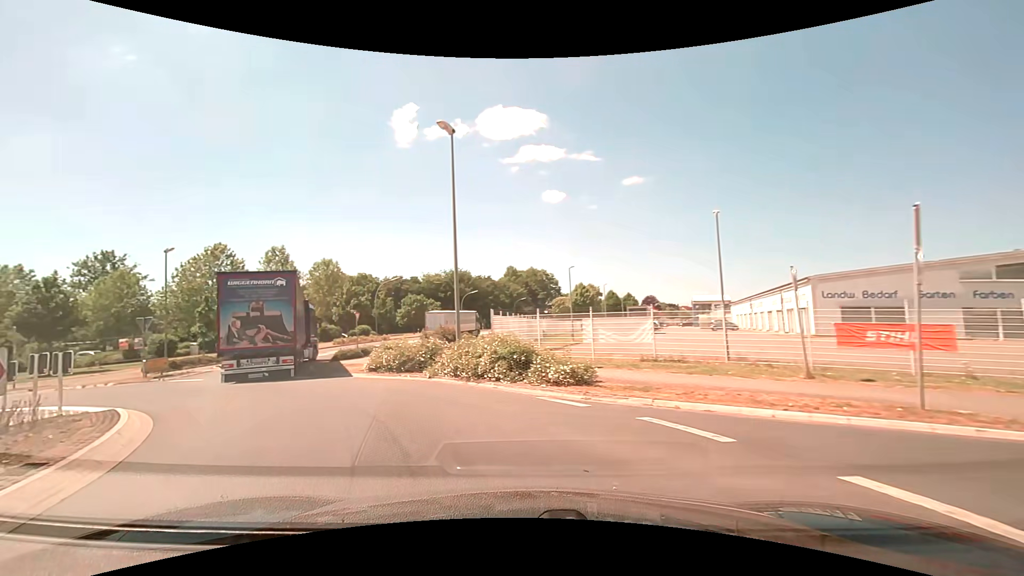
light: Day
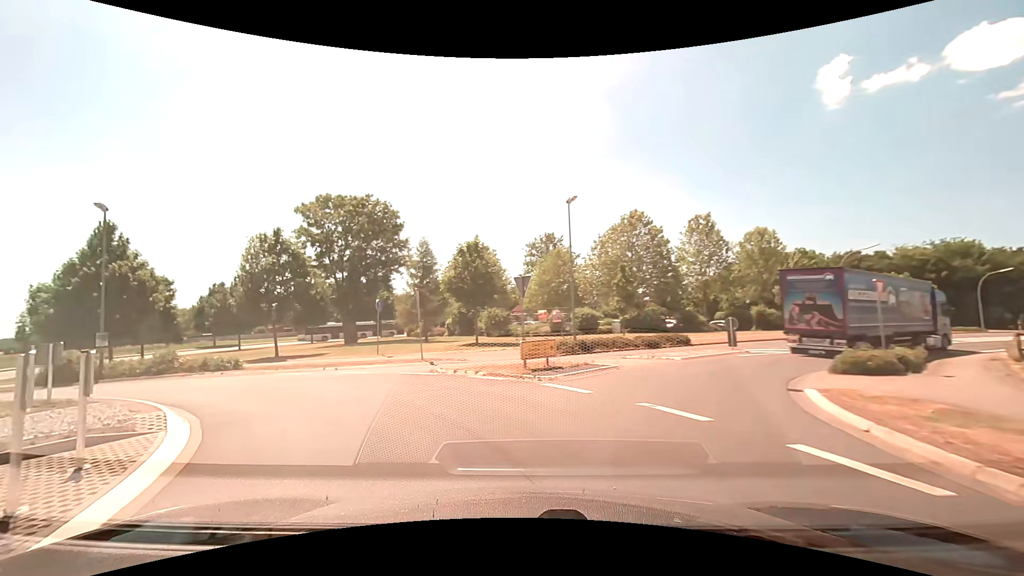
(-5.7, +13.4) m; -44°
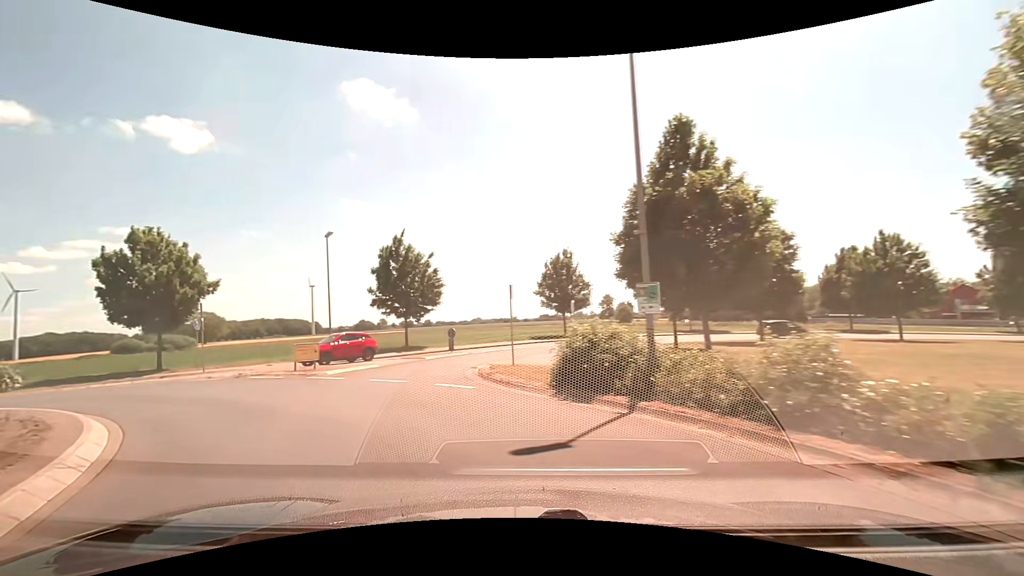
(-10.5, +17.3) m; -65°
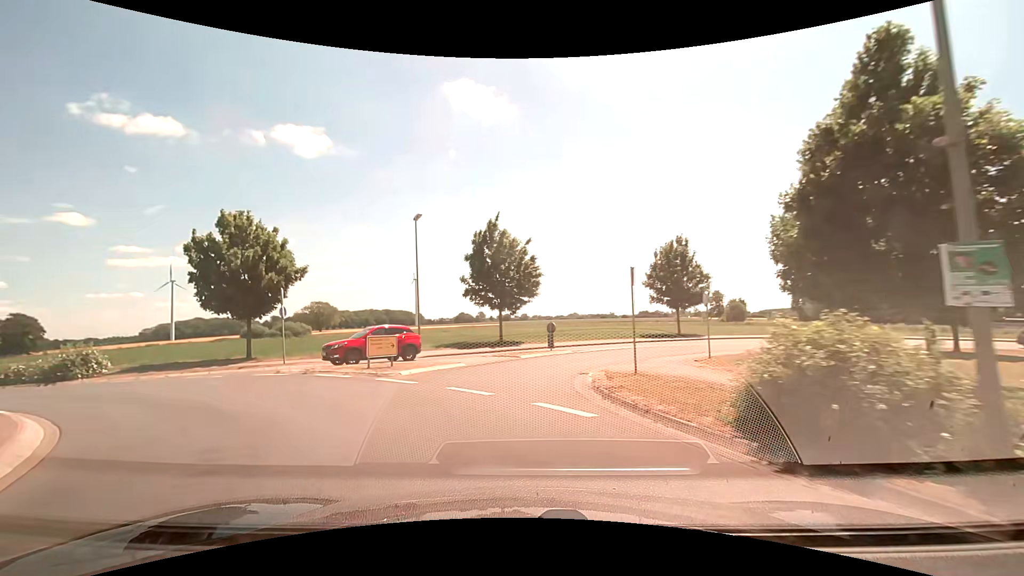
(-0.5, +4.4) m; -11°
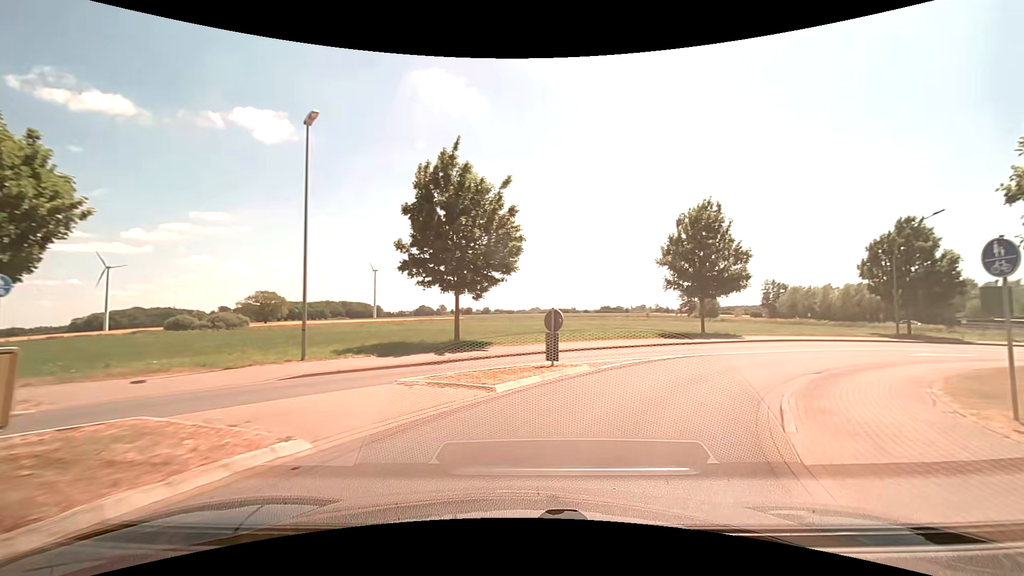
(-0.5, +13.3) m; +3°
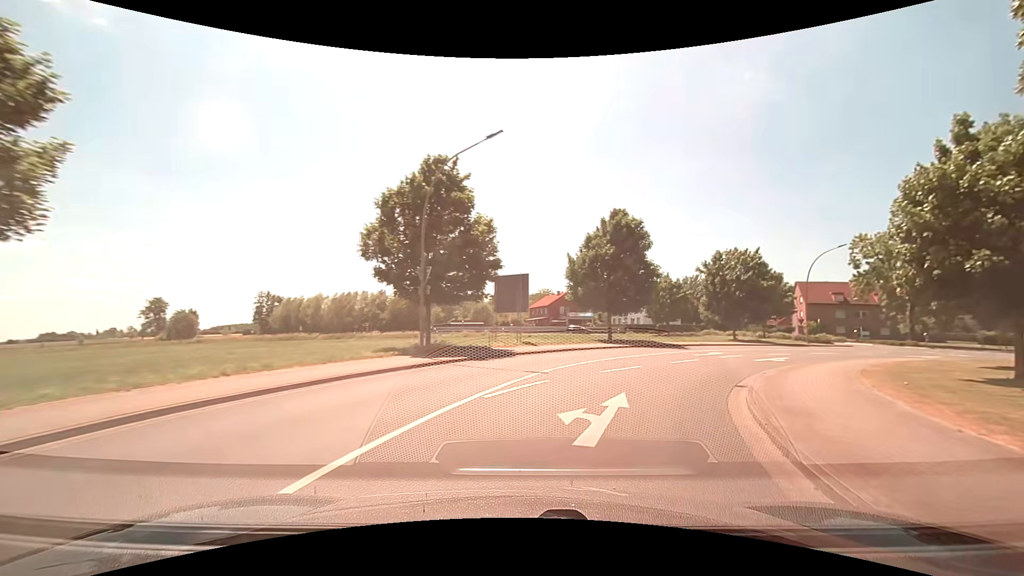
(+12.1, +22.1) m; +52°
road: secondary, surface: asphalt
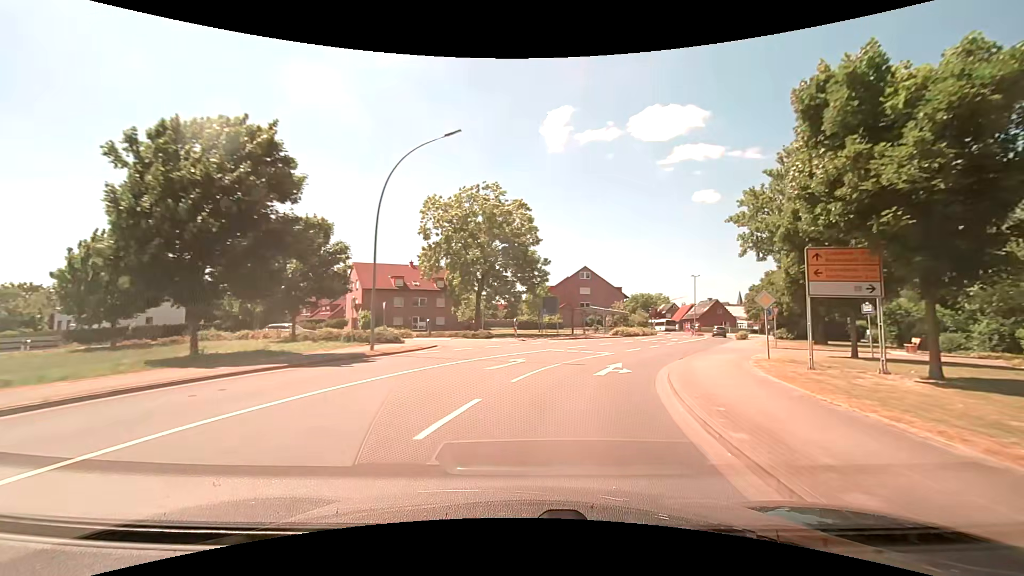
(+15.2, +29.2) m; +48°
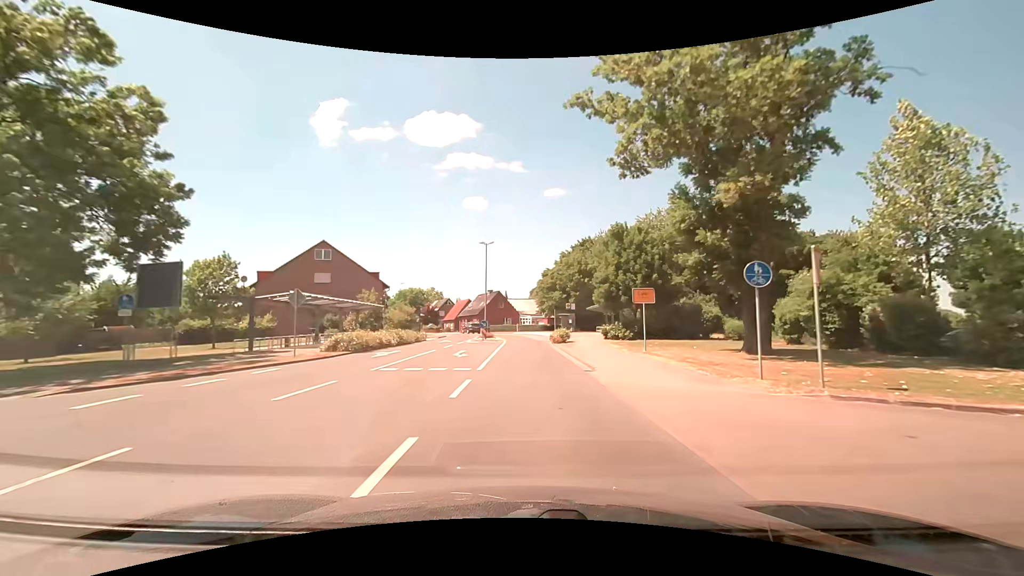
(+7.6, +29.6) m; +26°
(0, +10) (+1, +20) (+1, +30) (+1, +40) (0, +50) (-1, +60) (-3, +70) (-7, +79) (-11, +88) (-15, +97) m
